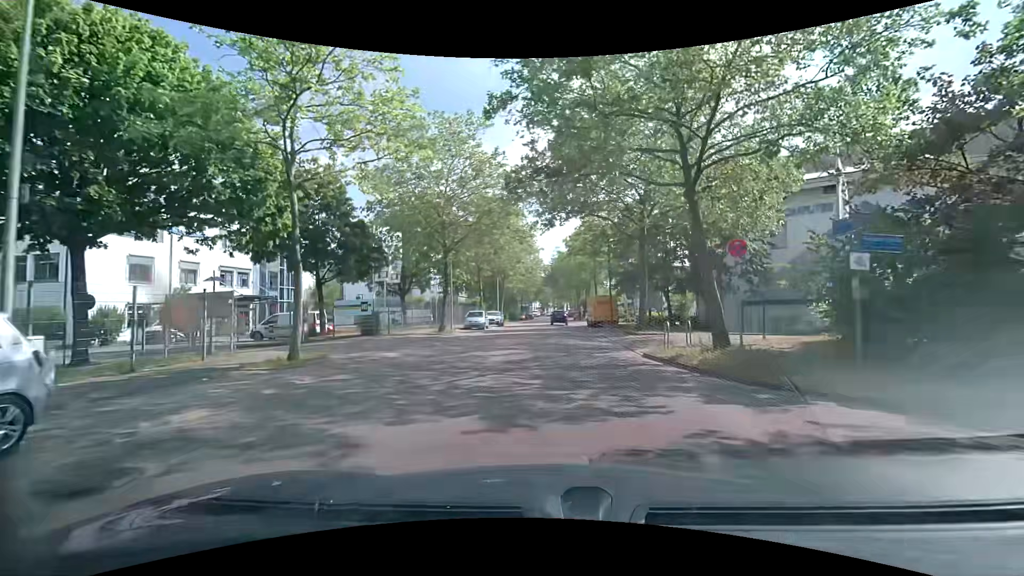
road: tertiary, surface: asphalt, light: Day
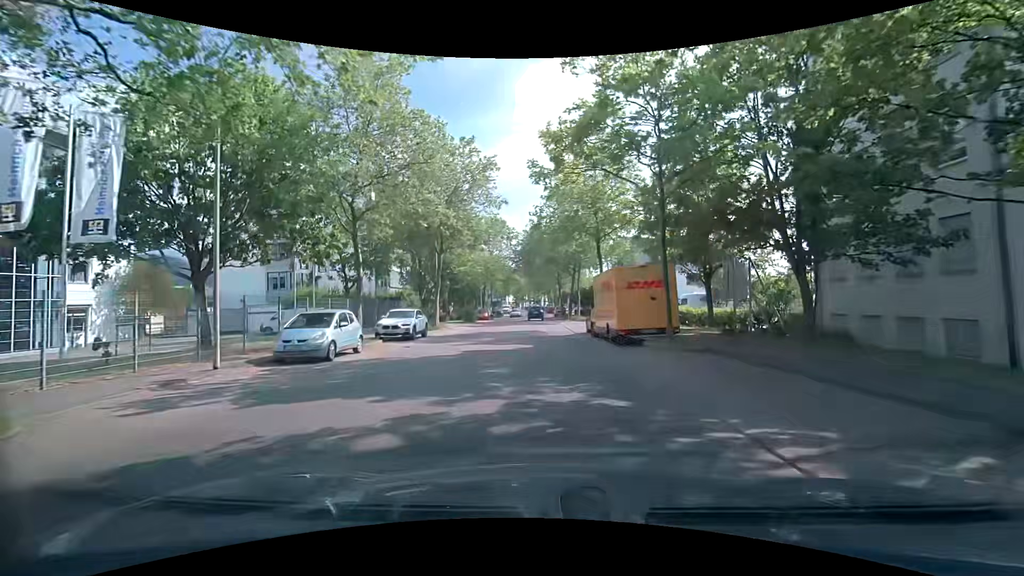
(+0.9, +25.1) m; +3°
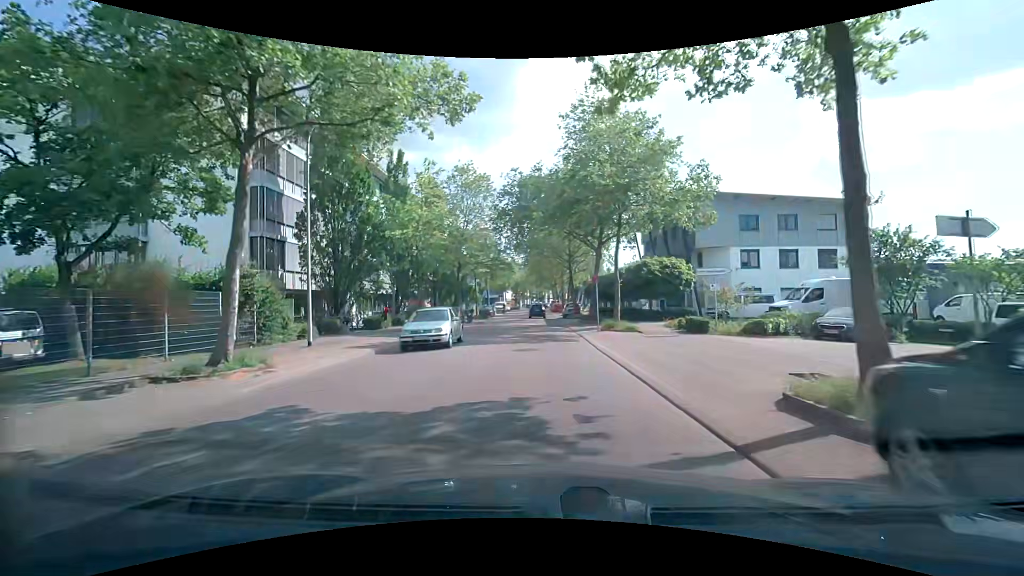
(-0.2, +23.9) m; 0°
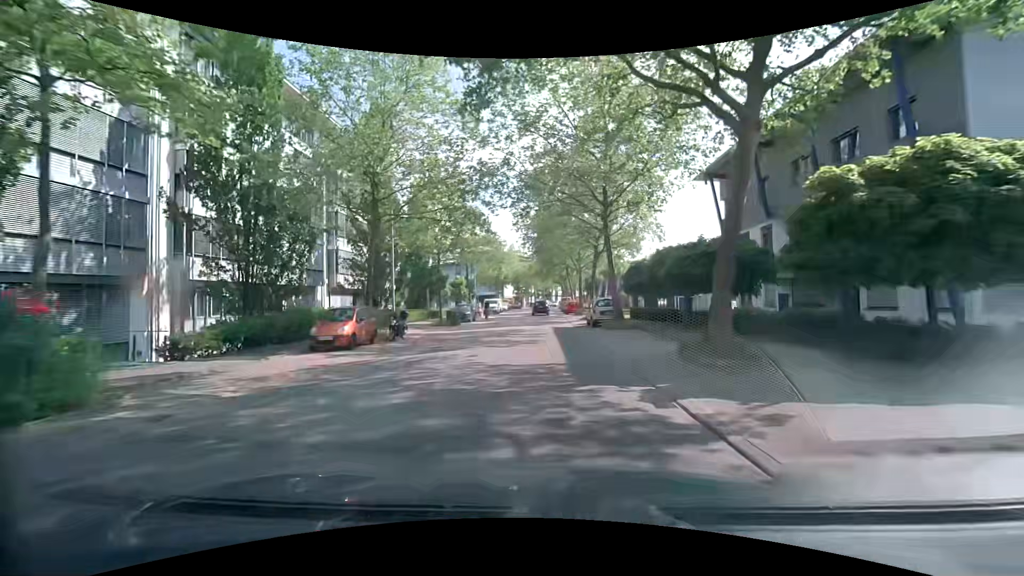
(-0.3, +24.5) m; -1°
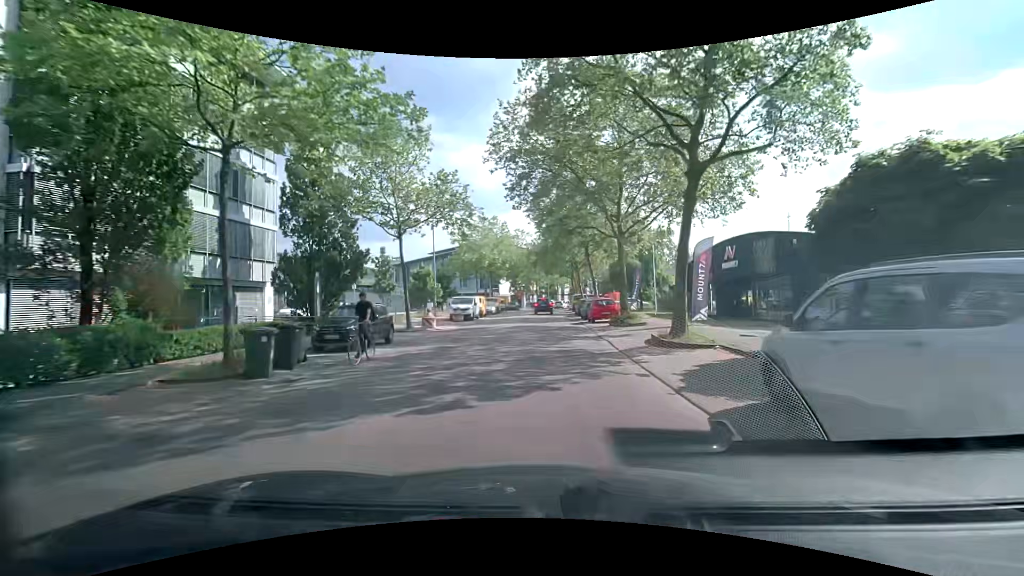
(0.0, +25.1) m; -2°
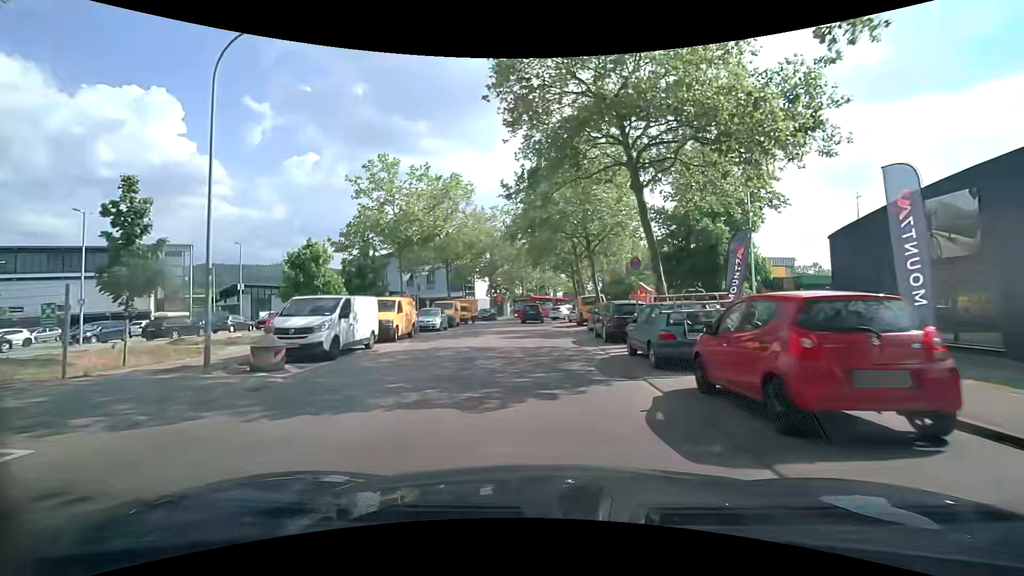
(+0.7, +24.4) m; +3°
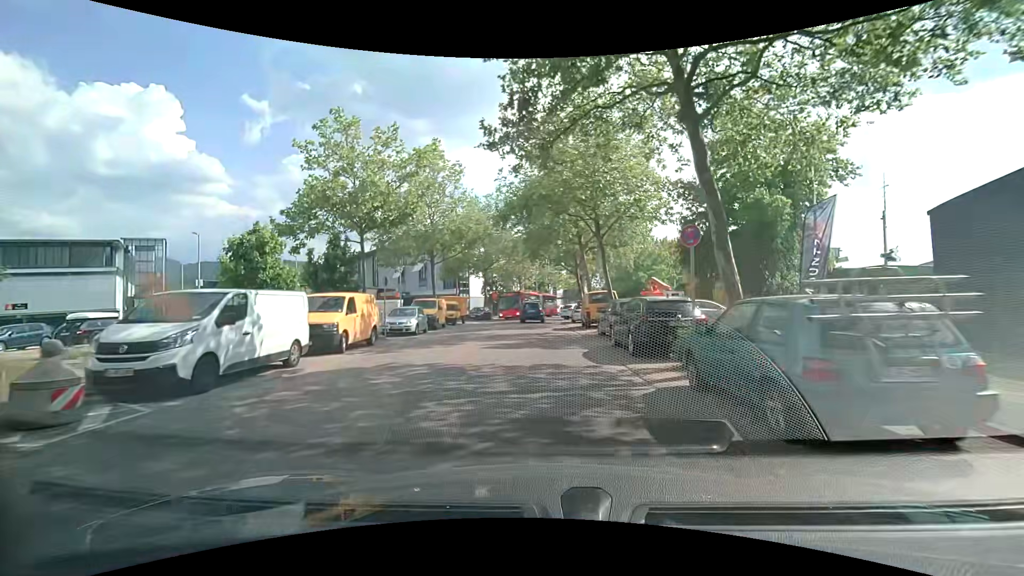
(0.0, +5.6) m; -1°
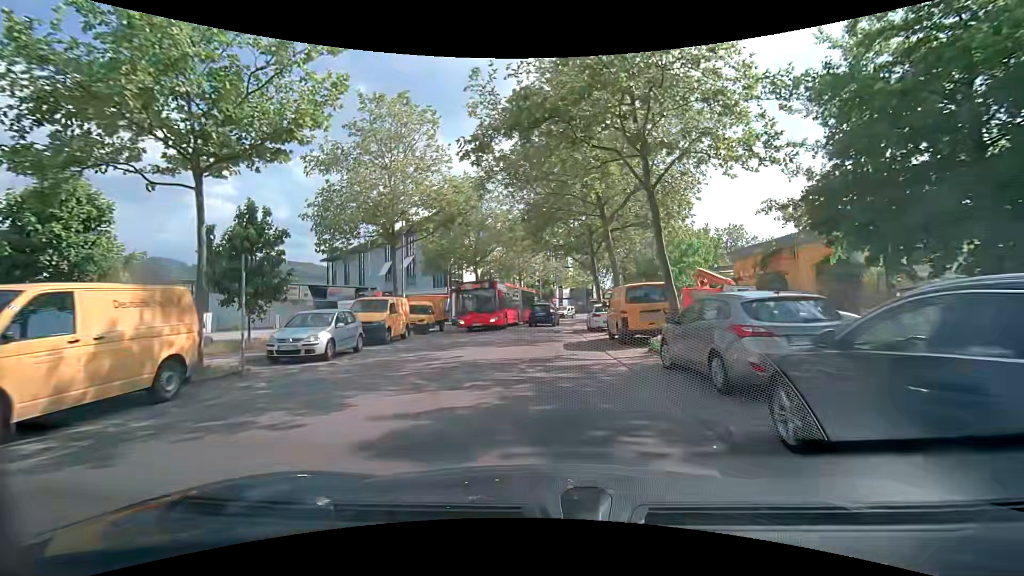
(+0.1, +10.6) m; +1°
(0, +10) (0, +20) (-1, +30) (0, +40) (+1, +50) (+4, +59) (+8, +69) (+13, +77) (+19, +85) (+26, +92) m
